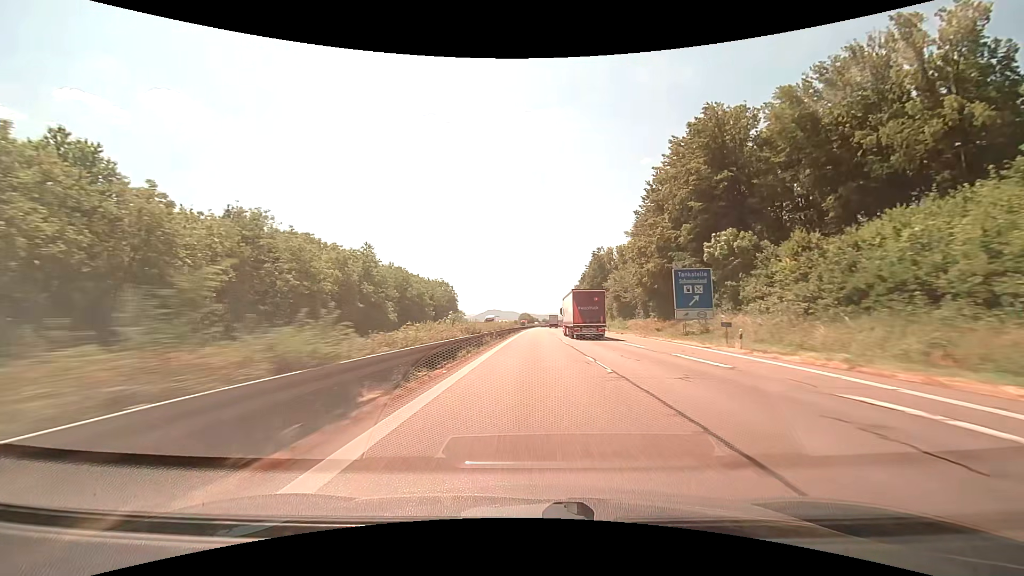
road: motorway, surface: asphalt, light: Day
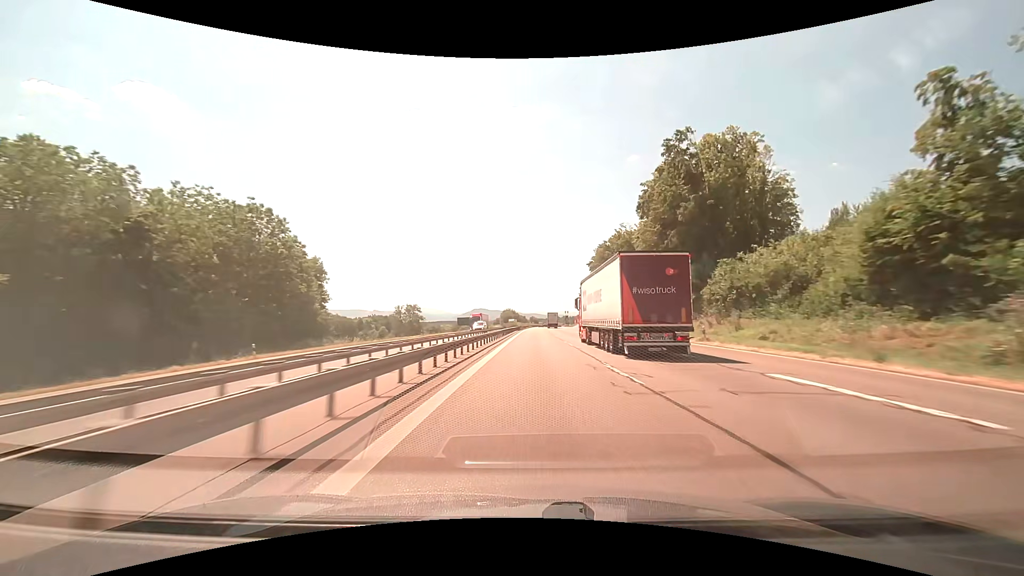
(+1.4, +93.0) m; +2°
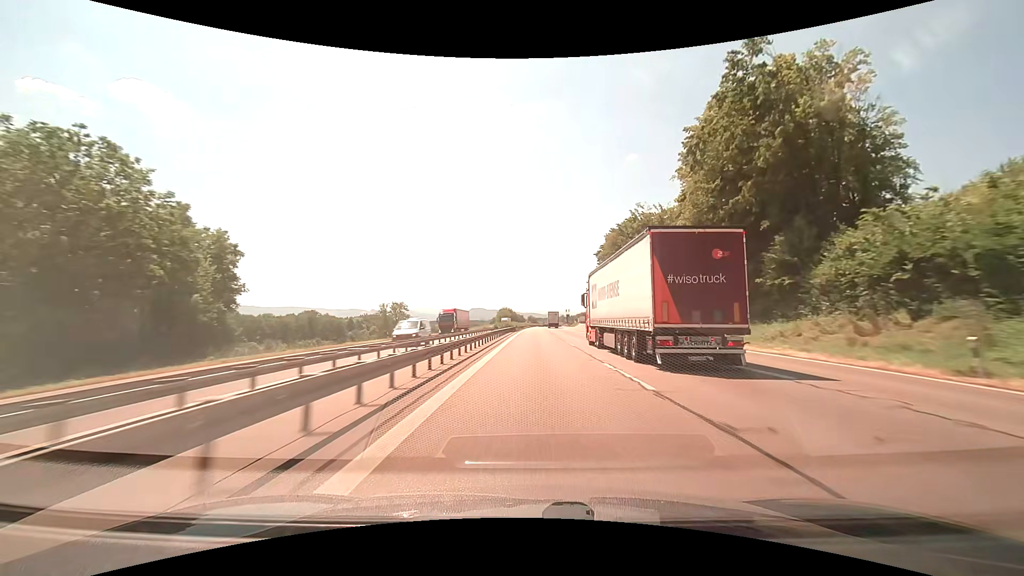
(0.0, +19.1) m; 0°
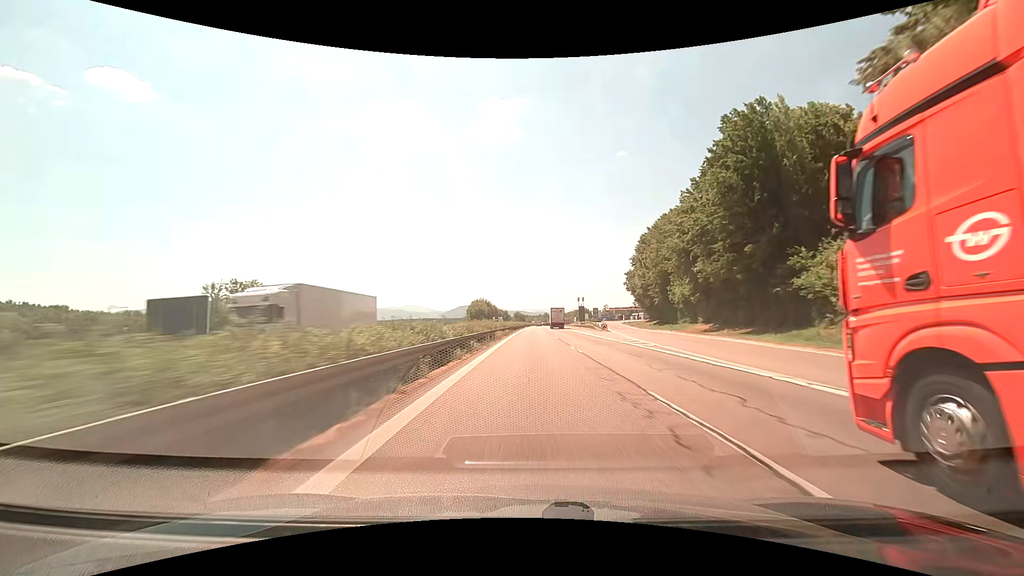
(+1.1, +96.8) m; +1°
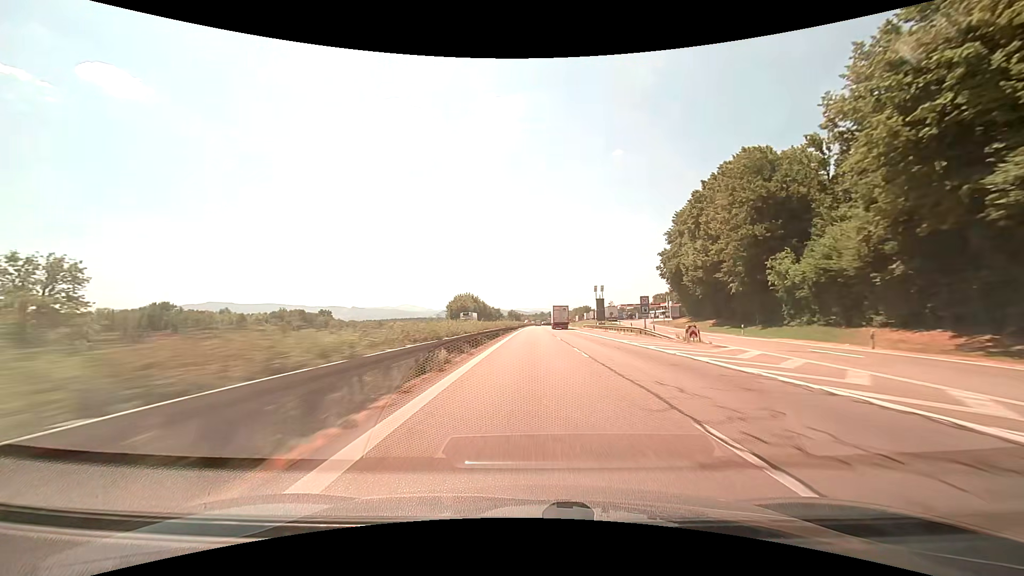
(+0.2, +38.9) m; +1°
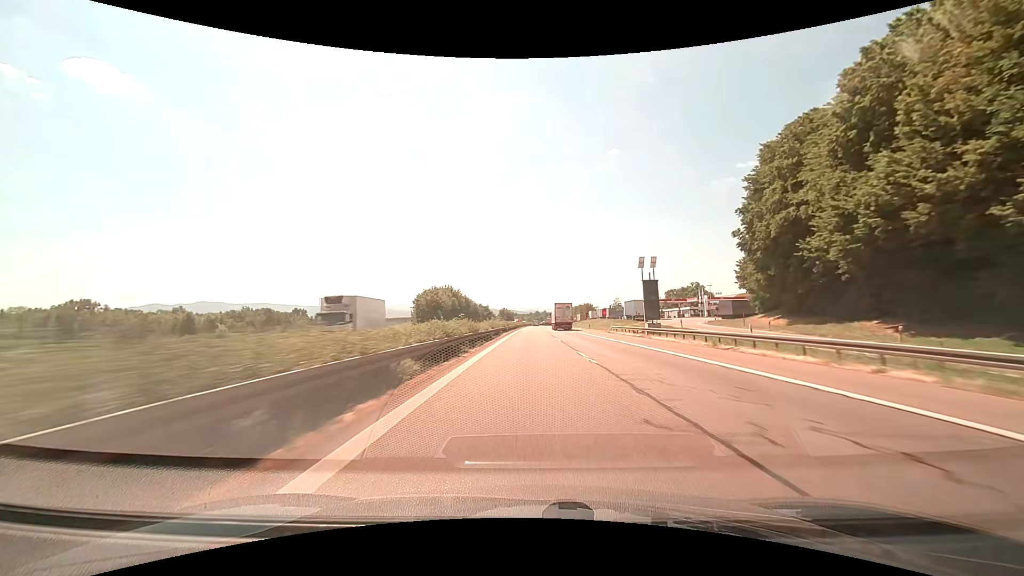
(+0.2, +38.8) m; 0°
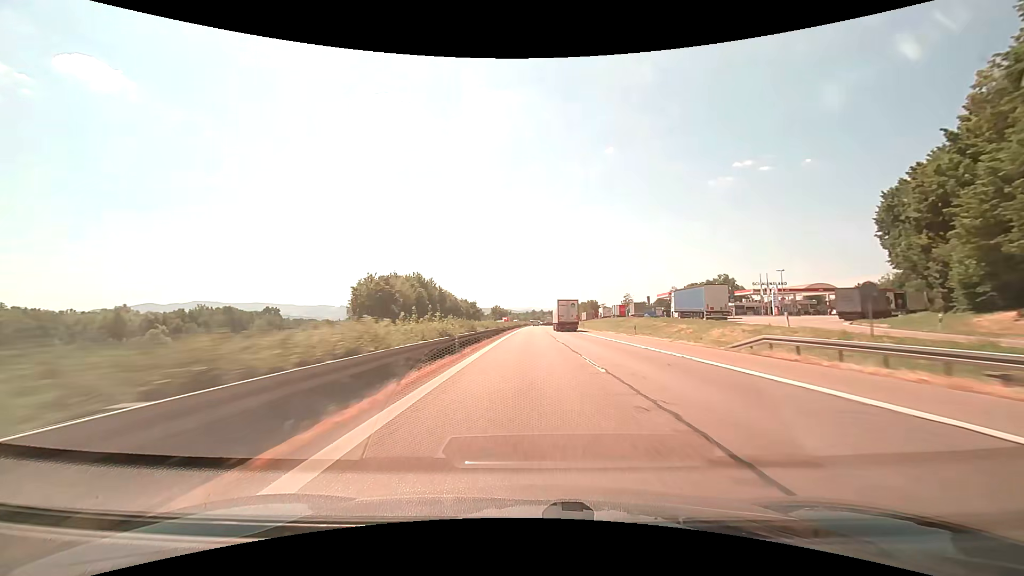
(+0.2, +38.6) m; +1°
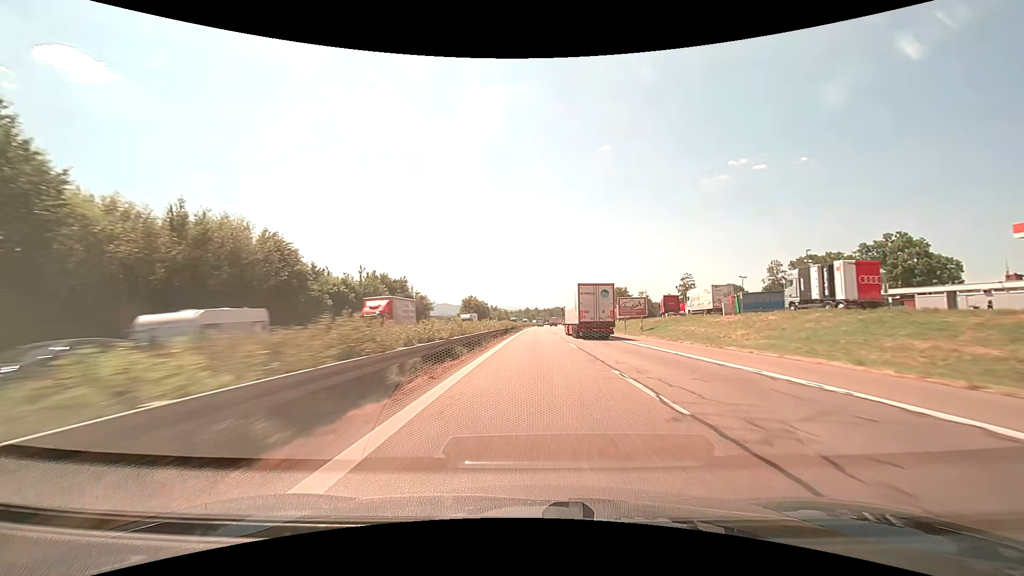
(+0.5, +96.1) m; +1°
(0, +10) (0, +20) (0, +30) (0, +40) (0, +50) (0, +60) (+1, +70) (+1, +80) (+1, +90) (+1, +100) m
